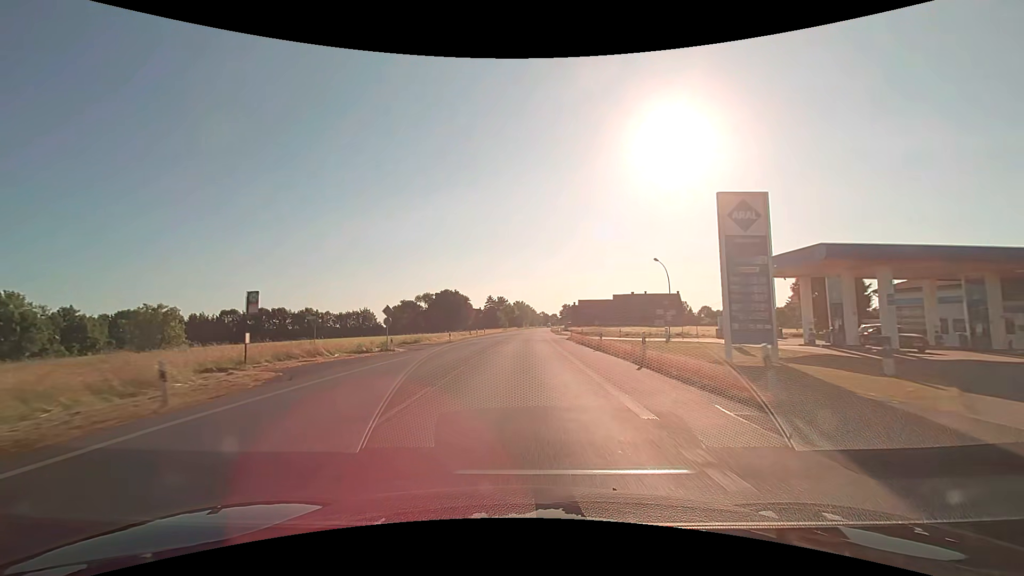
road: primary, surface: asphalt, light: Day
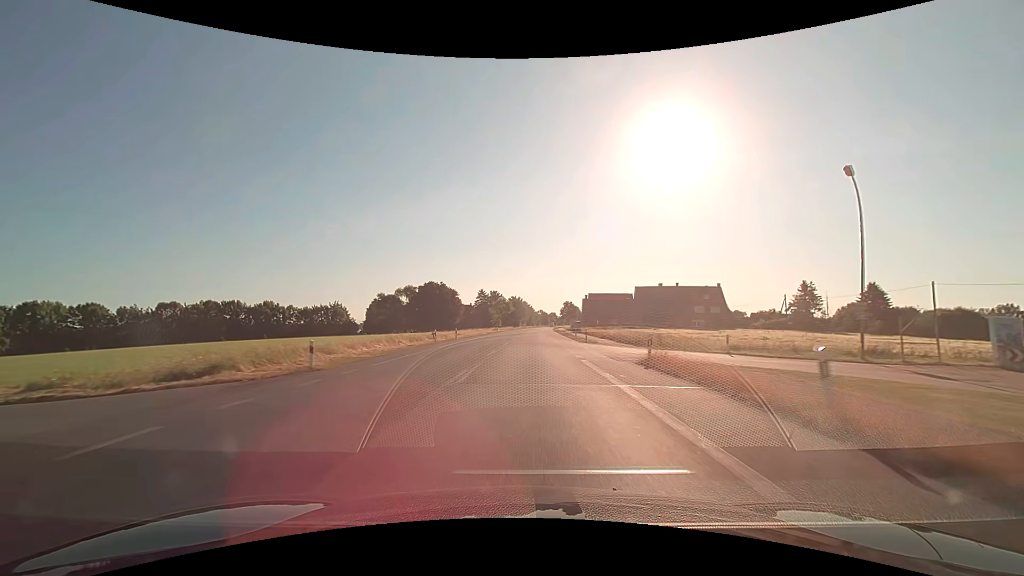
(+0.1, +32.2) m; 0°
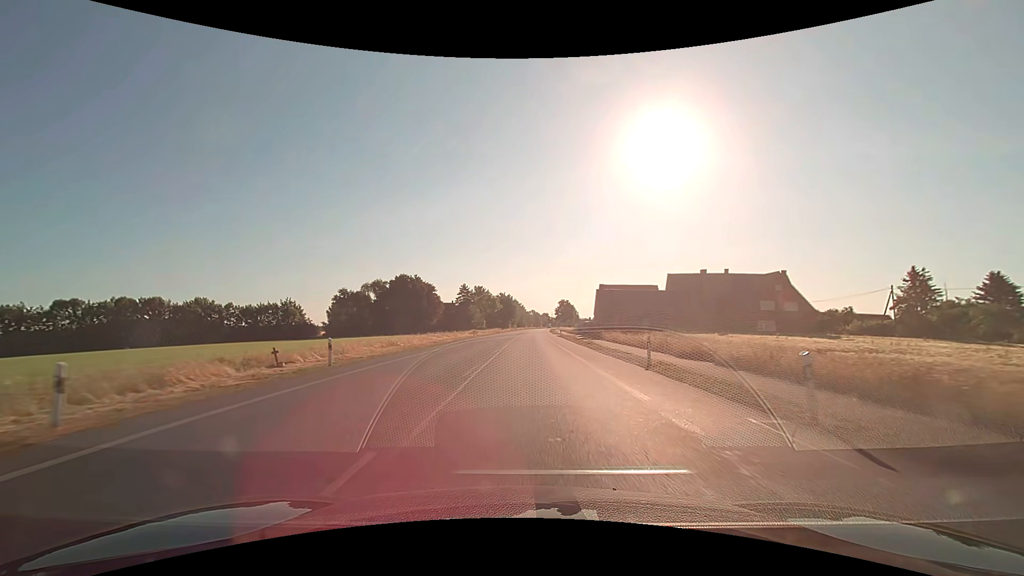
(+0.2, +32.3) m; +1°
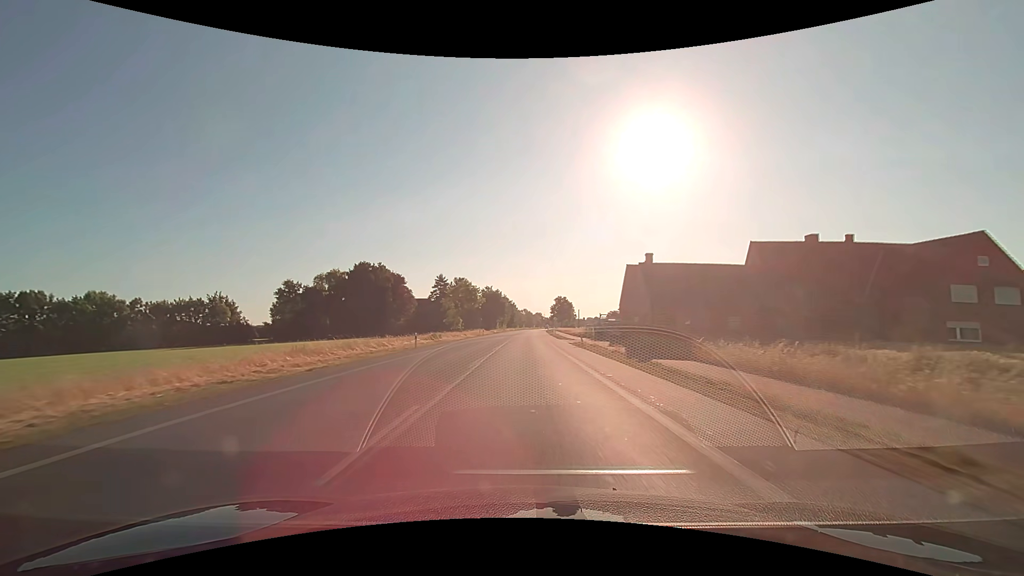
(+0.3, +33.0) m; +1°
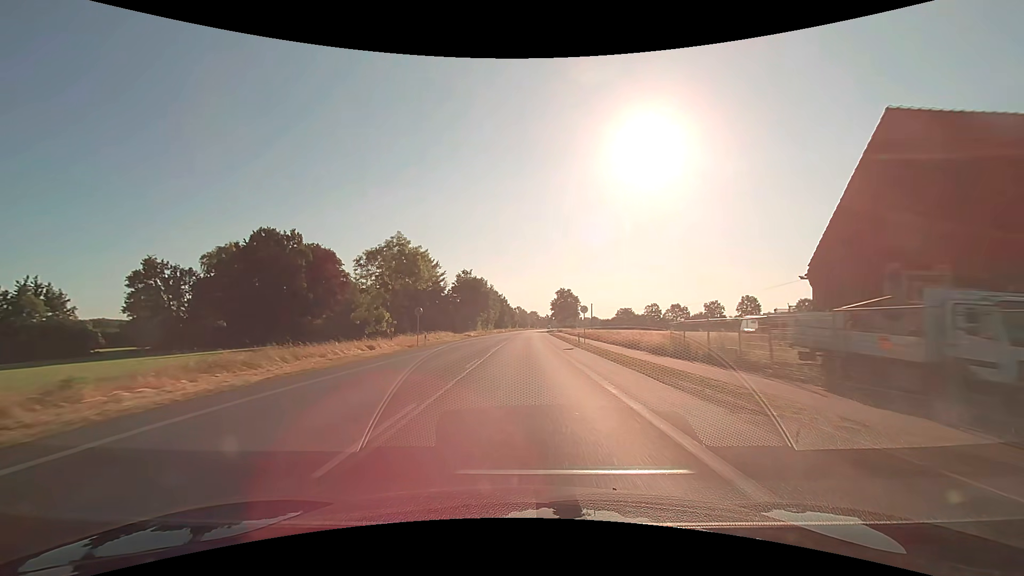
(+0.2, +47.8) m; 0°
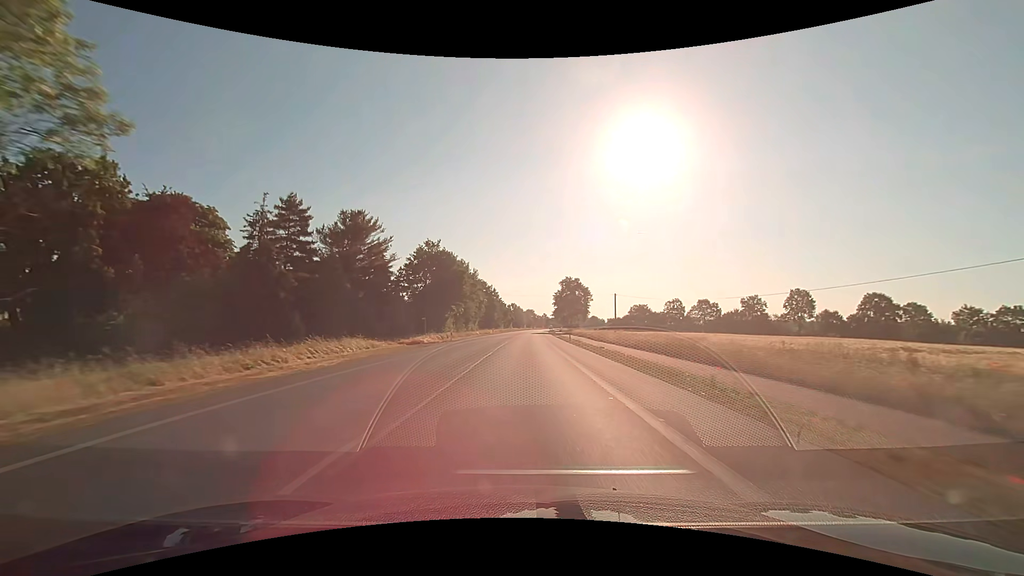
(+0.3, +38.9) m; +1°
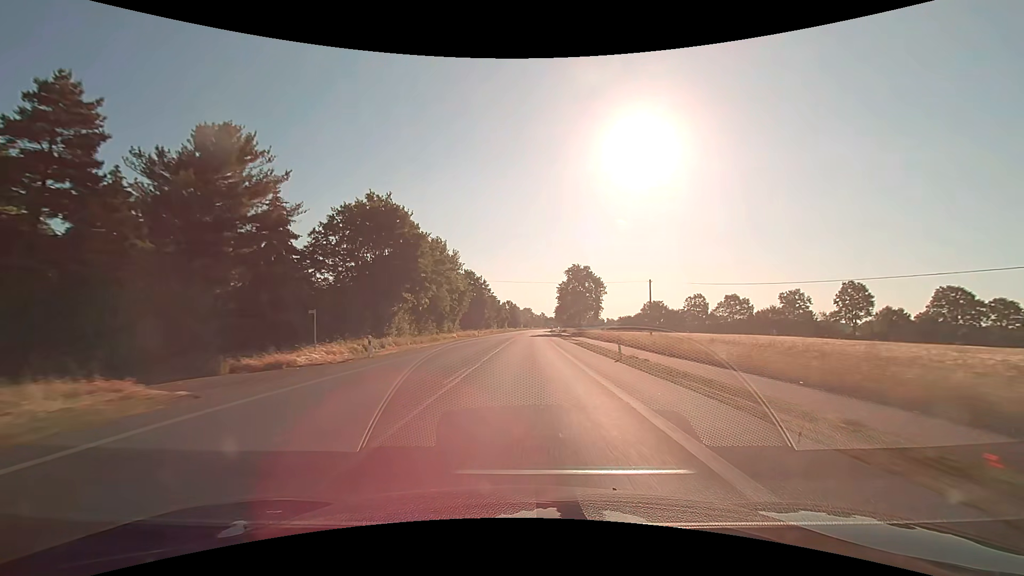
(+0.1, +27.2) m; 0°
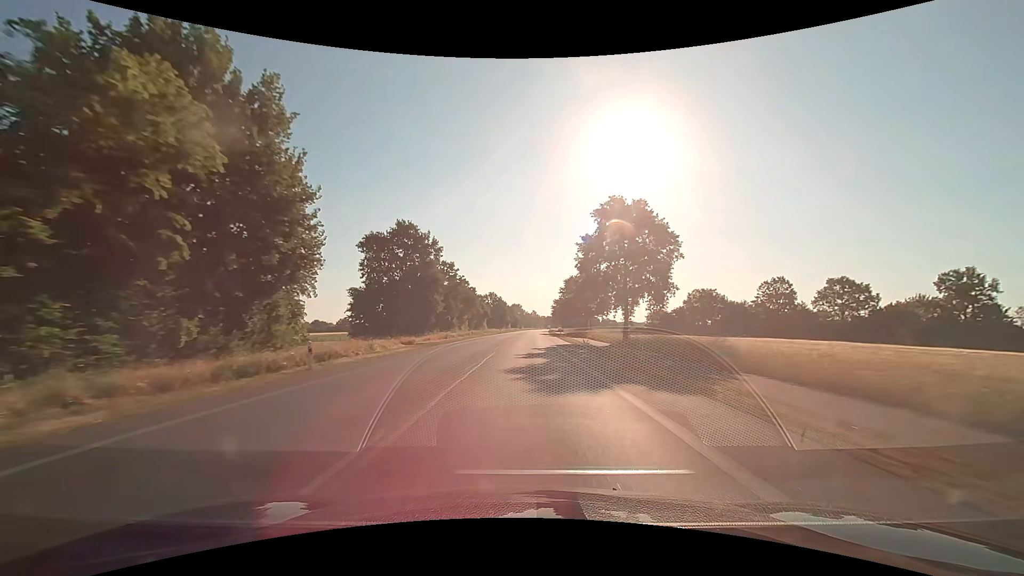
(+0.7, +57.5) m; +1°
(0, +10) (0, +20) (0, +30) (0, +40) (0, +50) (+1, +60) (+1, +70) (+1, +80) (+1, +90) (+2, +100) m
